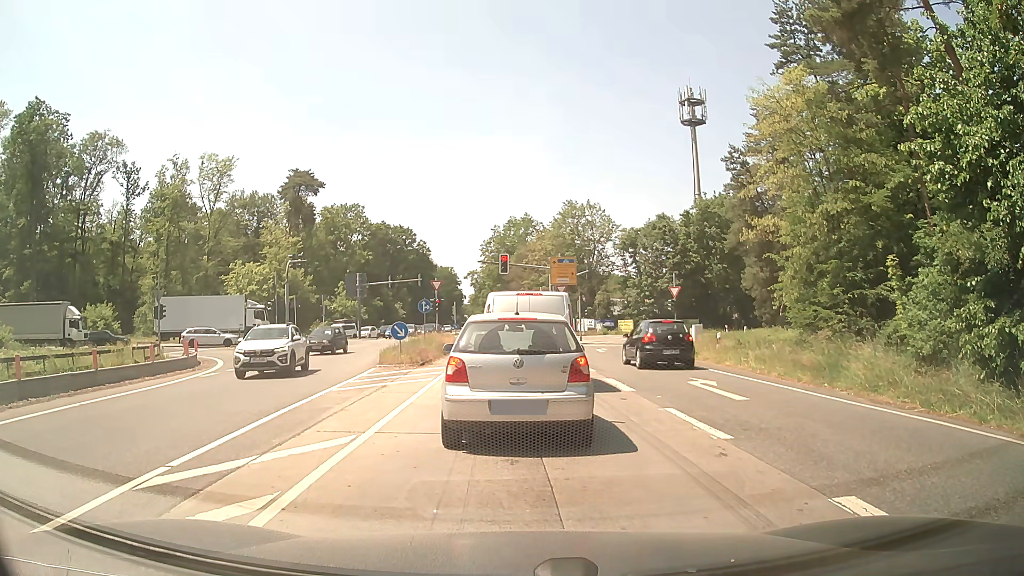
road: secondary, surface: asphalt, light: Day
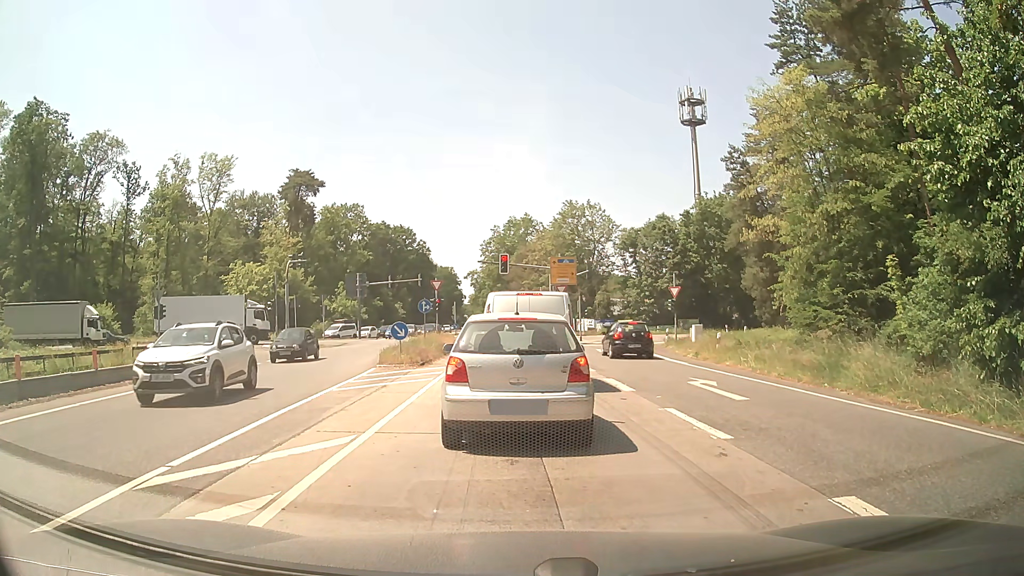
(0.0, 0.0) m; 0°
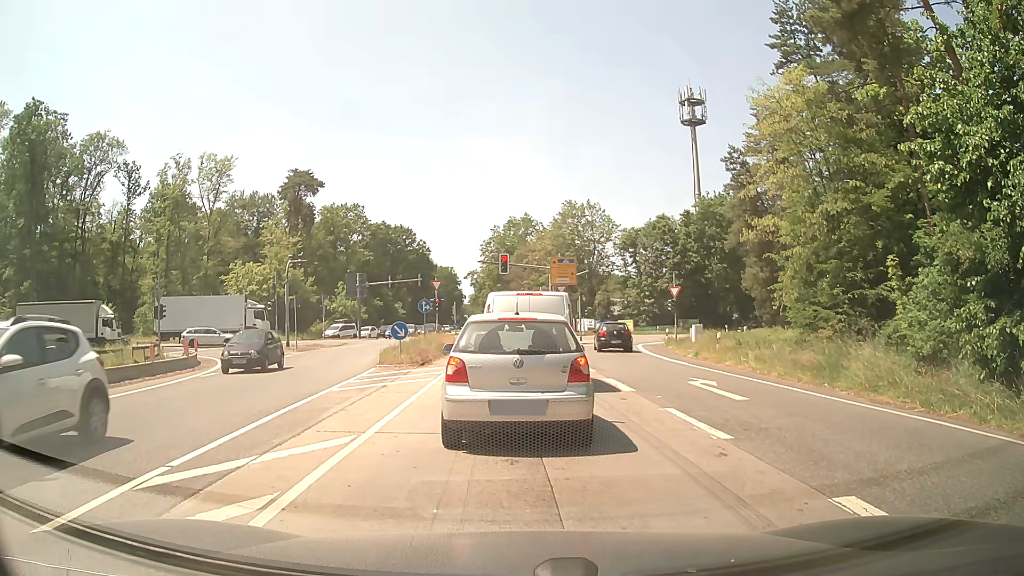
(0.0, 0.0) m; 0°
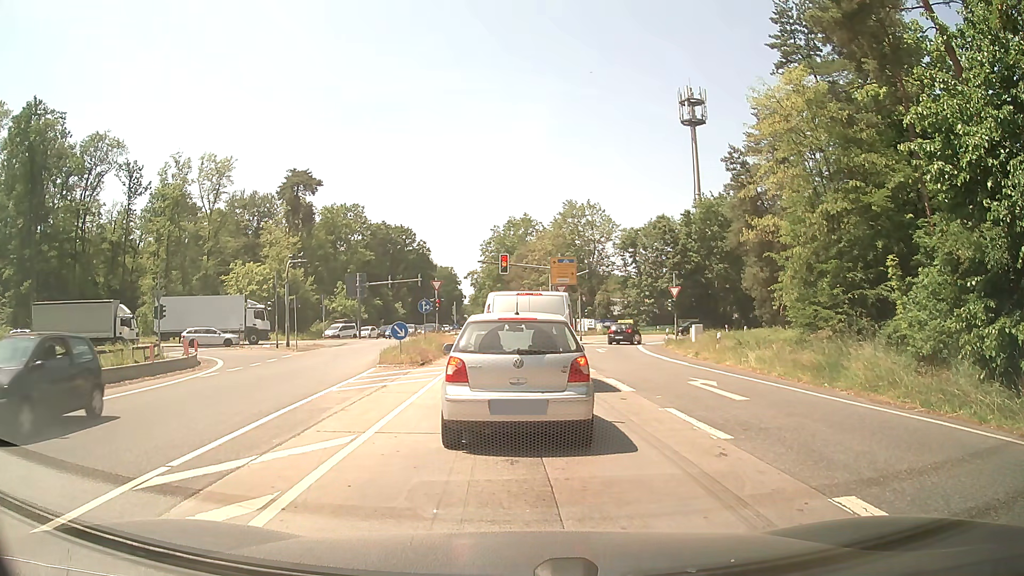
(0.0, 0.0) m; 0°
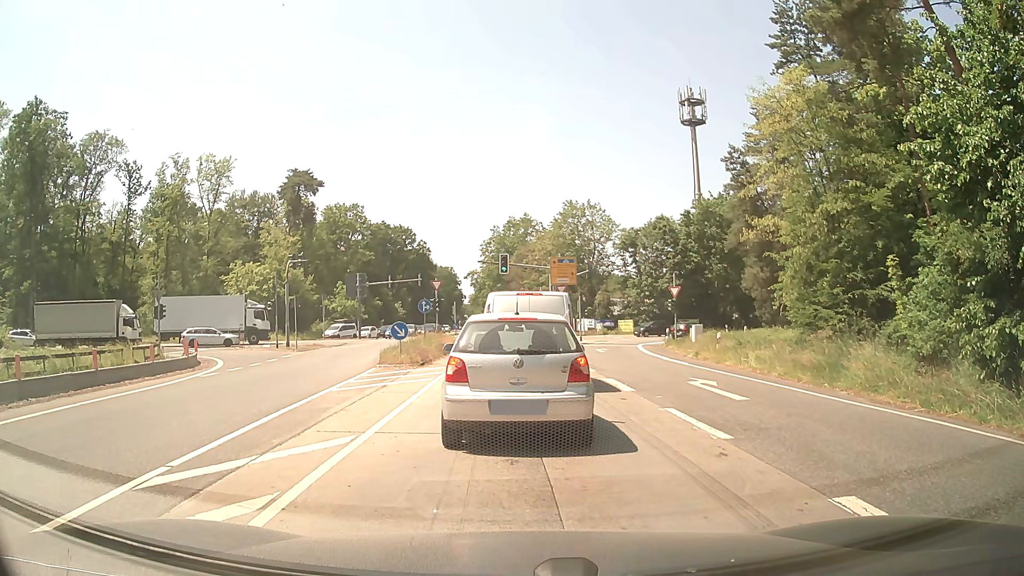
(0.0, 0.0) m; 0°
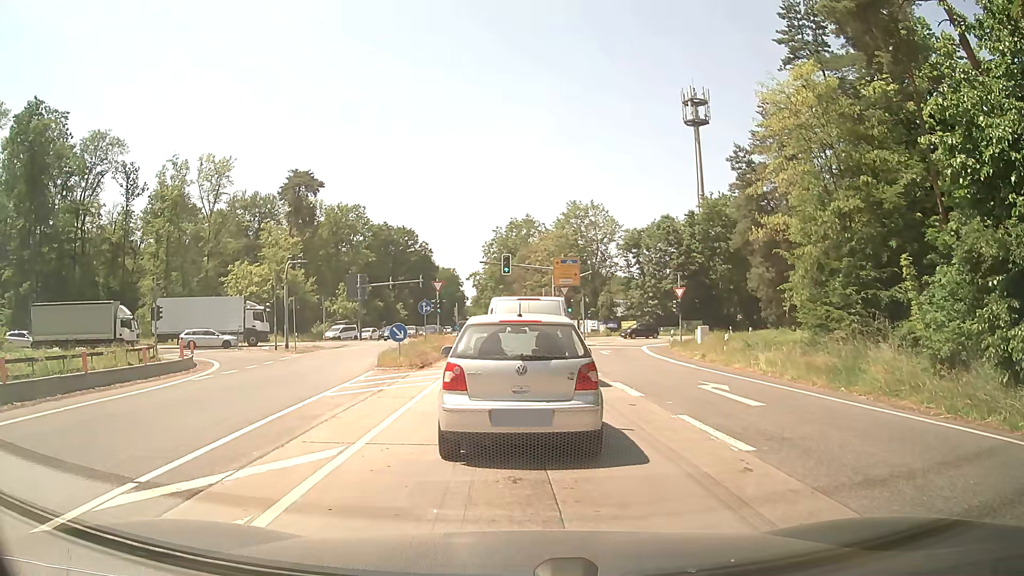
(0.0, +0.7) m; 0°
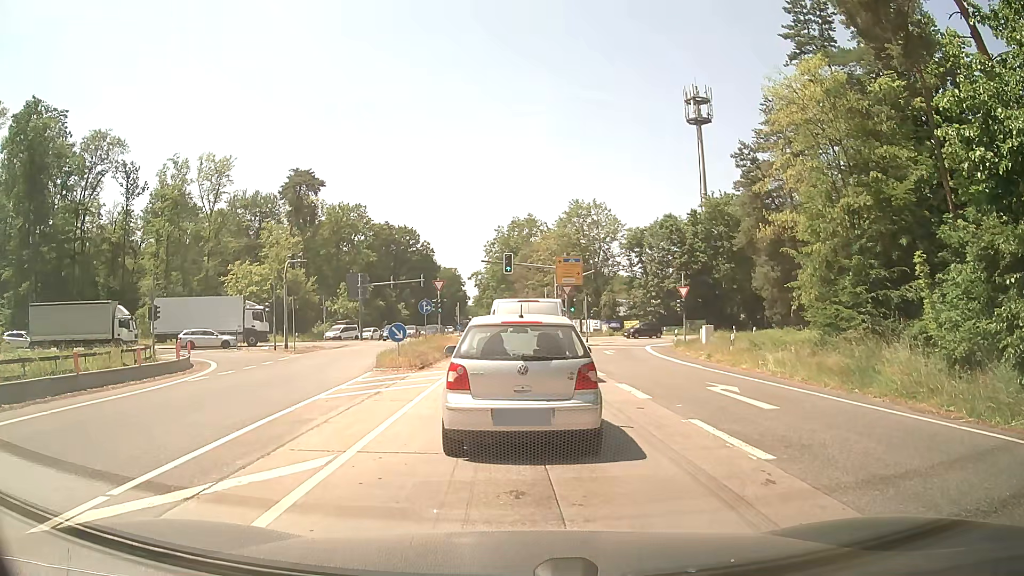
(0.0, +0.5) m; 0°
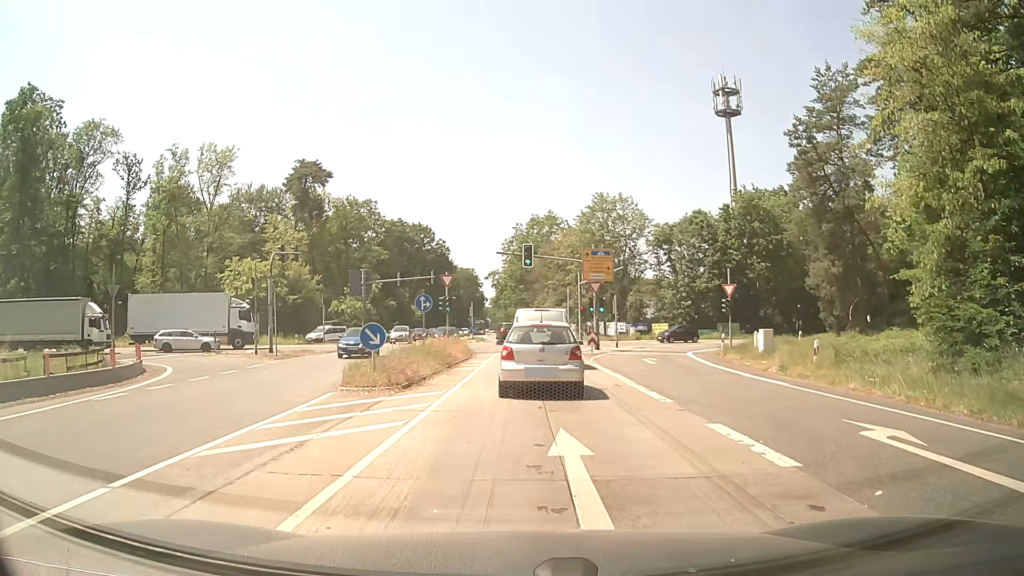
(+0.1, +6.4) m; 0°
